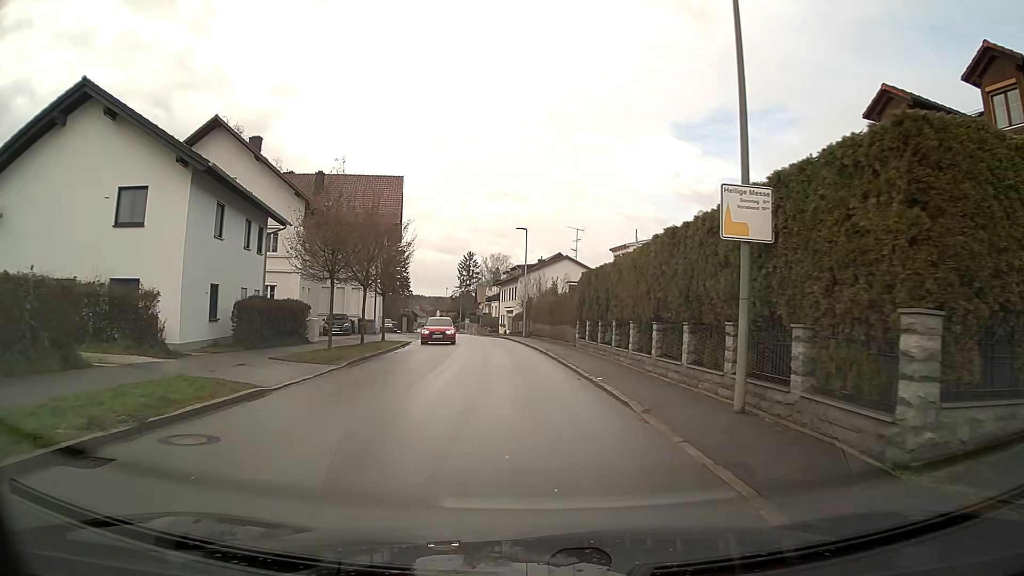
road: secondary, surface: asphalt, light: Day
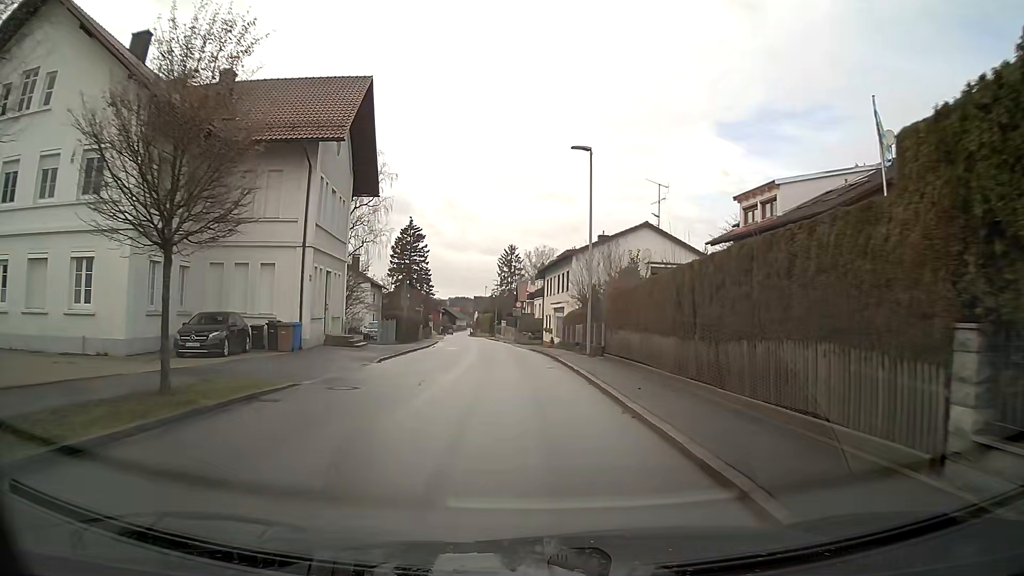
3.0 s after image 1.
(-0.8, +23.8) m; -4°
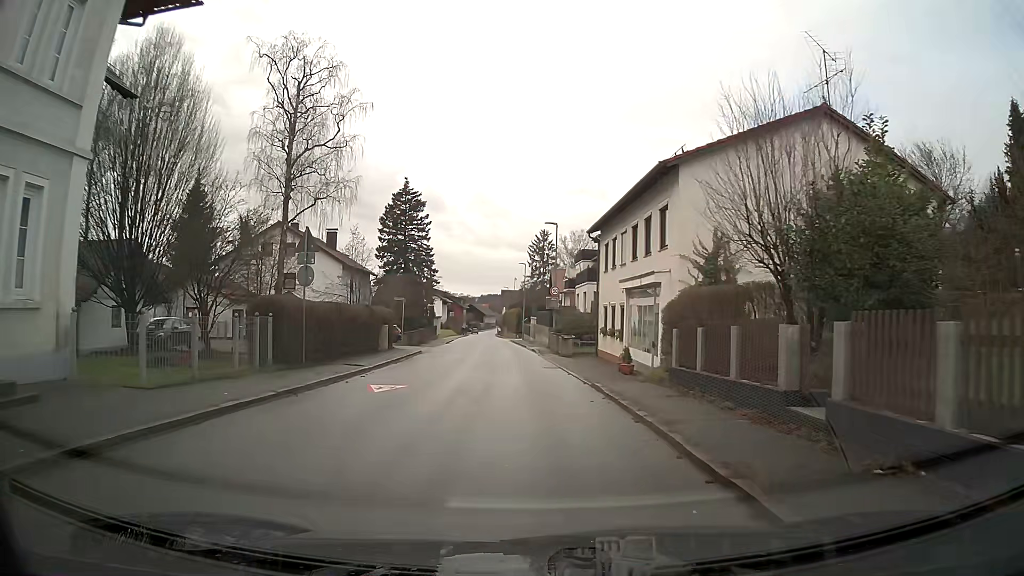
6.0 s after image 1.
(-0.6, +23.7) m; -3°
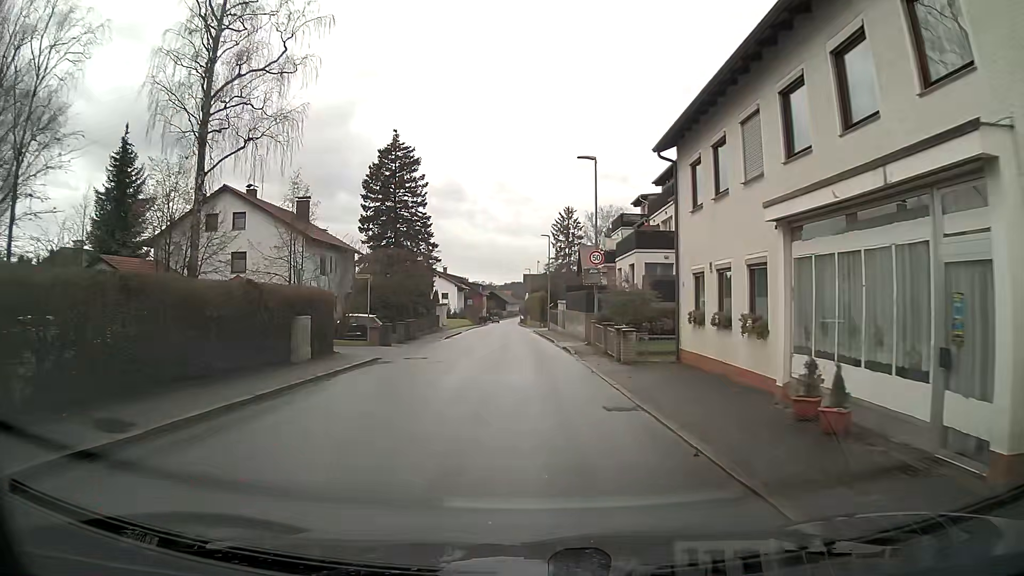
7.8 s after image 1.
(-0.2, +14.2) m; -2°
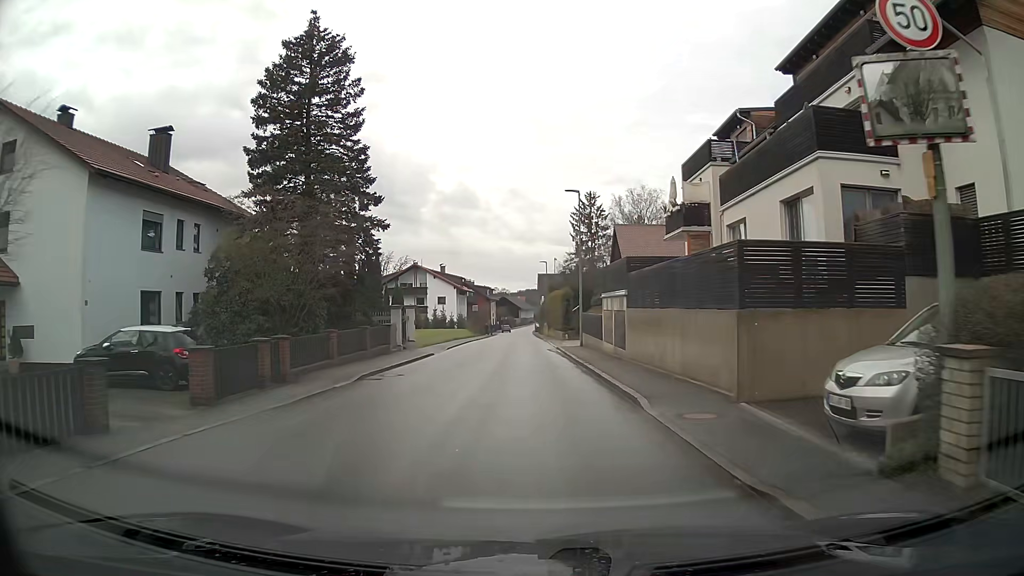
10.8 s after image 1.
(-0.3, +23.3) m; -1°
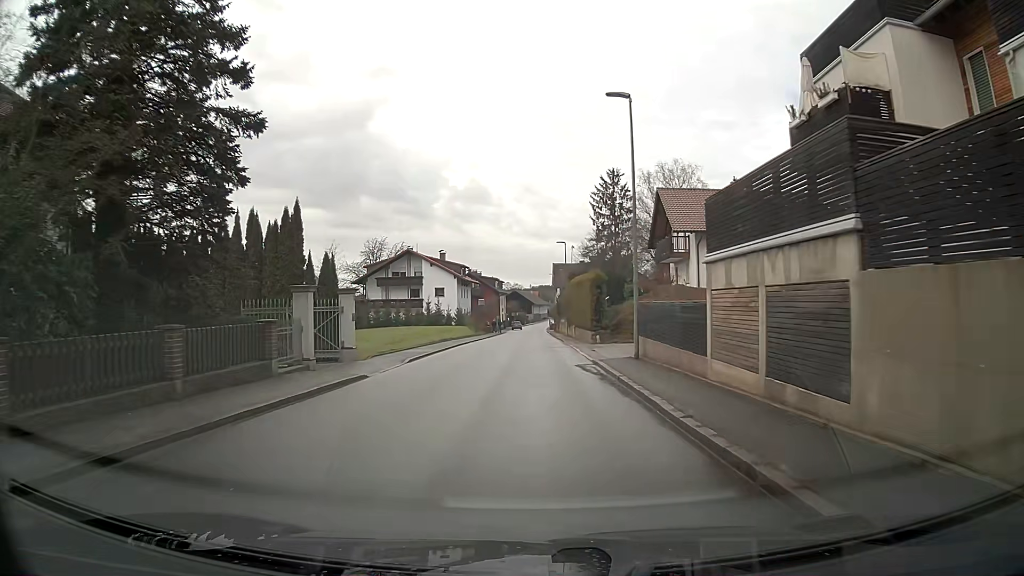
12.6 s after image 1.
(-0.1, +15.7) m; -1°
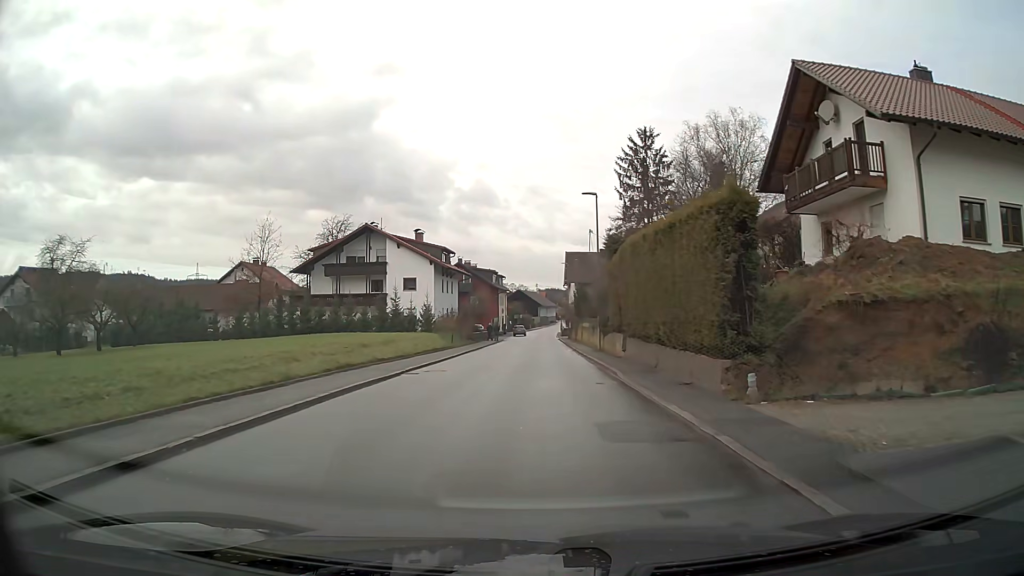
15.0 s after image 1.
(-0.1, +24.6) m; 0°
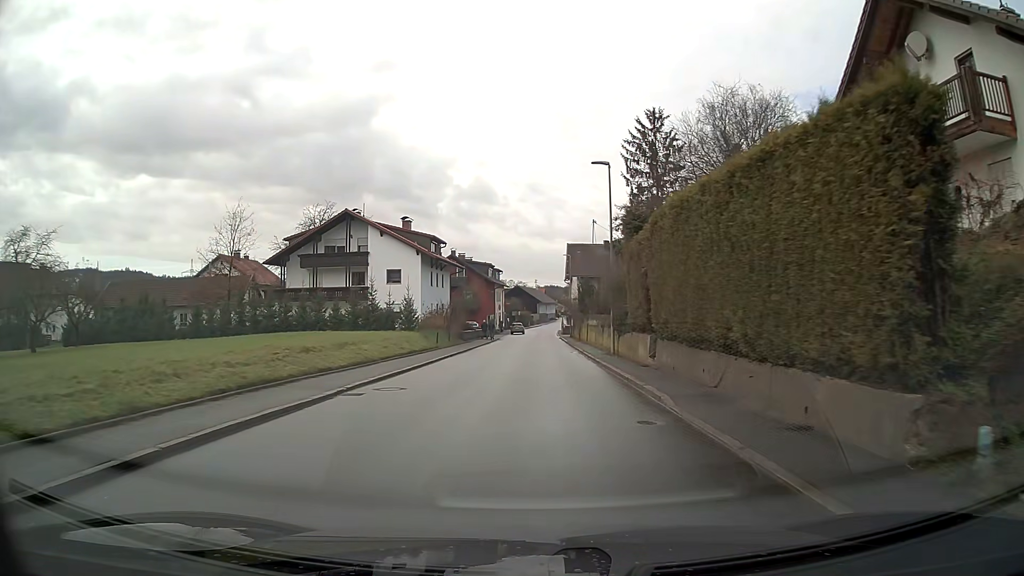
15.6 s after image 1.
(0.0, +6.5) m; 0°
